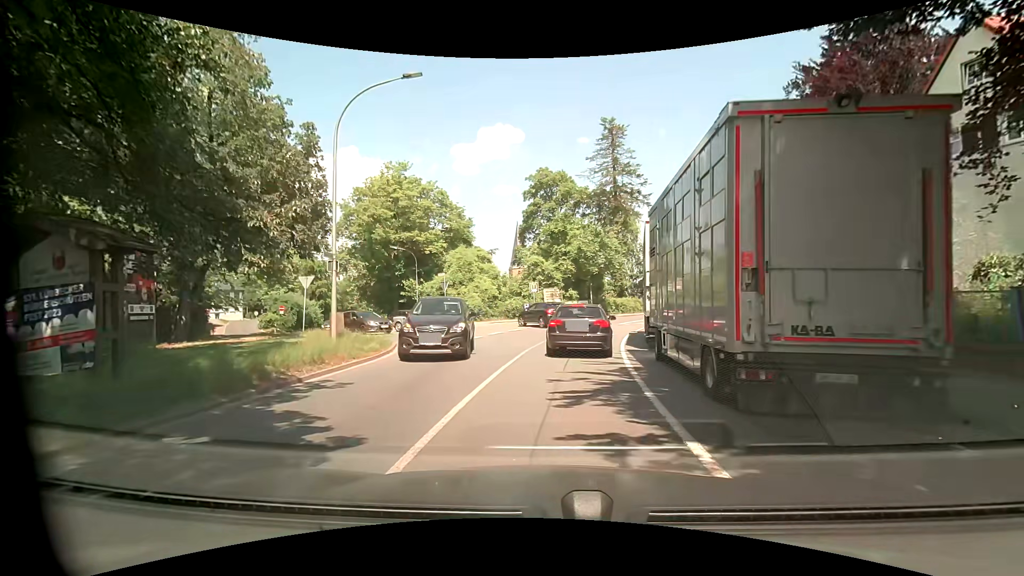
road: primary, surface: asphalt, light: Day
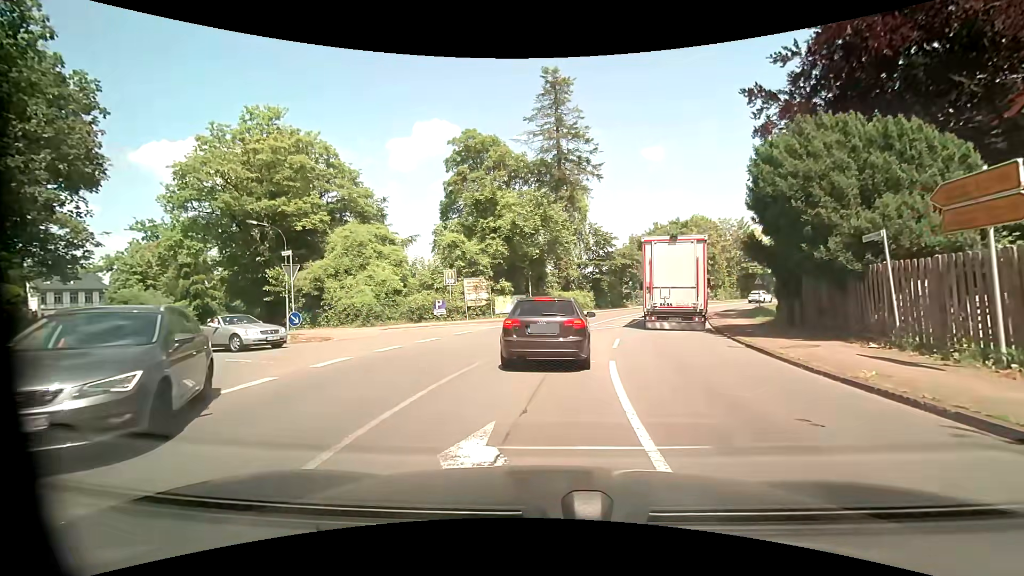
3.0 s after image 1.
(+0.9, +12.8) m; +7°
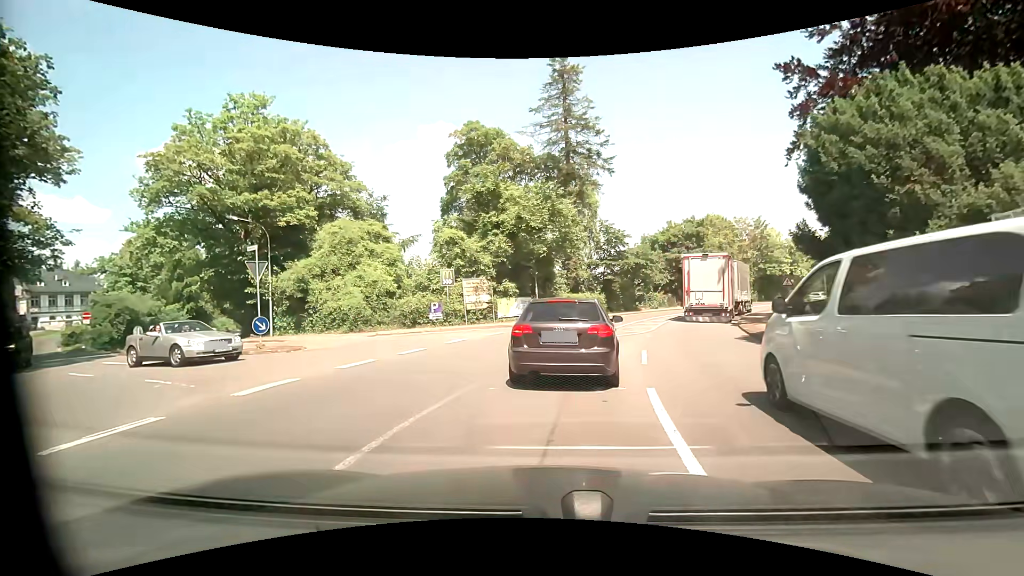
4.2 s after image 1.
(0.0, +3.1) m; -1°
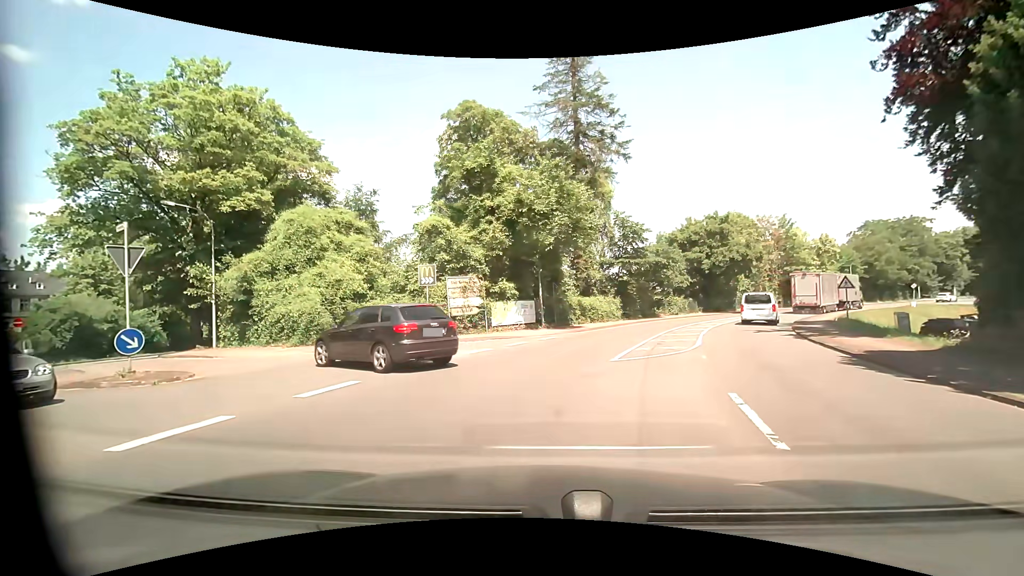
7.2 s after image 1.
(0.0, +6.0) m; 0°
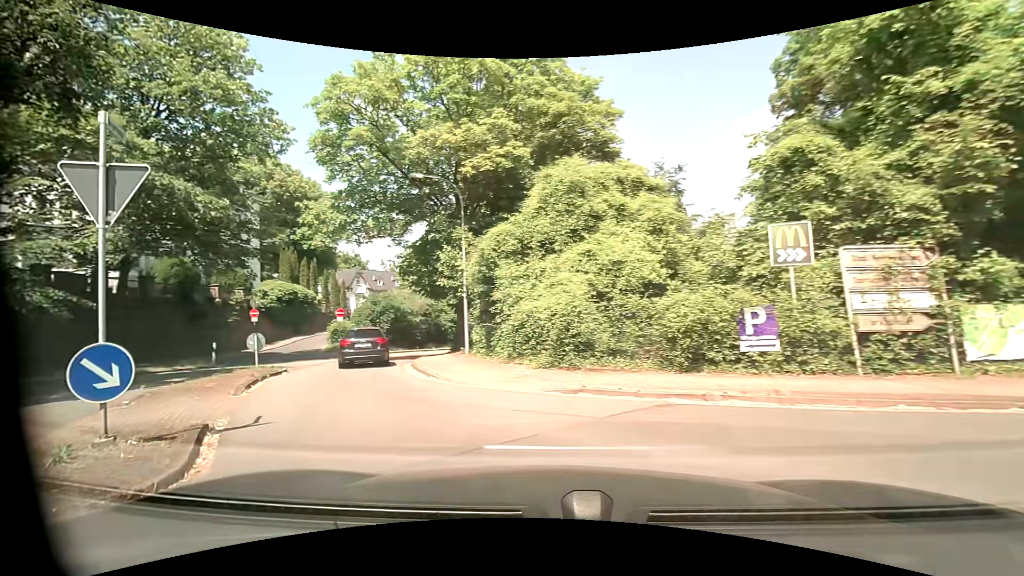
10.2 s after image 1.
(-2.3, +10.3) m; -37°
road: unclassified
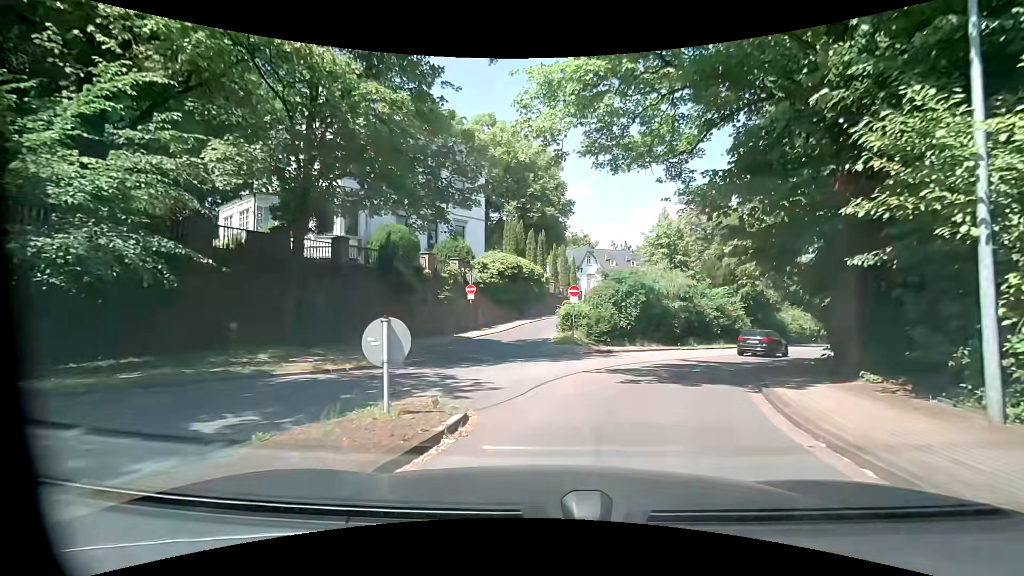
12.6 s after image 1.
(-4.0, +11.6) m; -24°
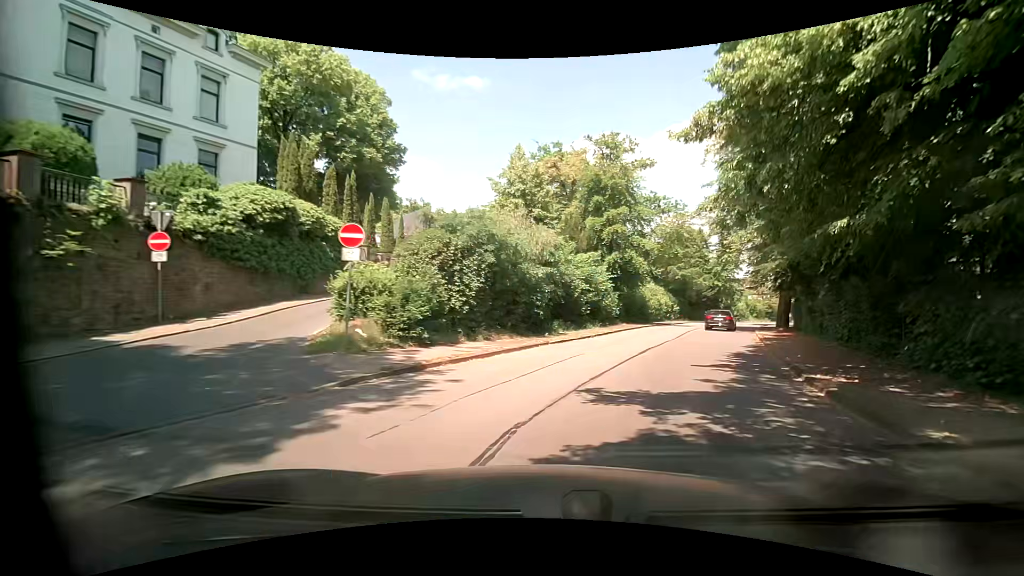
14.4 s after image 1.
(+1.9, +14.0) m; +16°
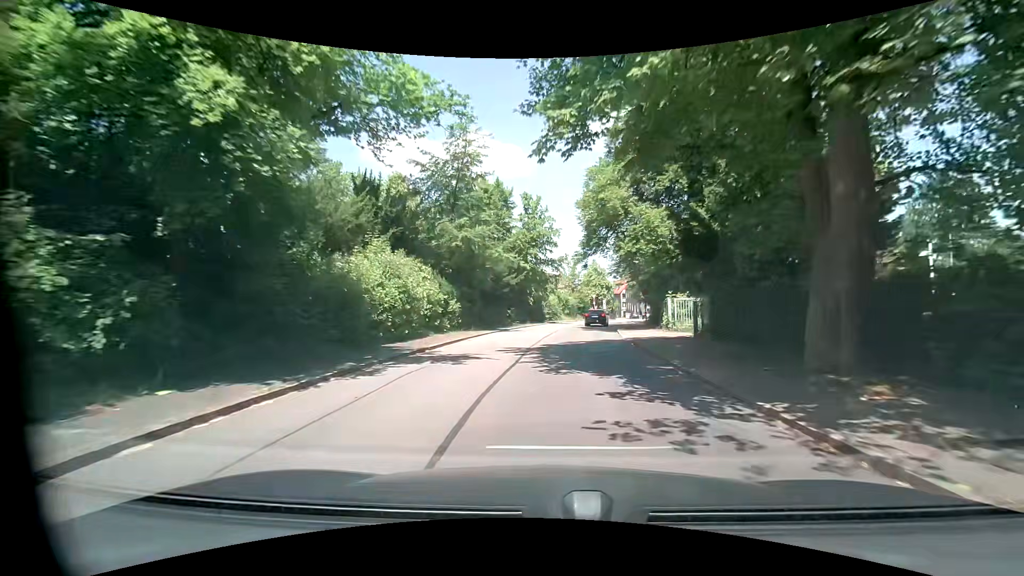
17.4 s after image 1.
(+9.1, +29.7) m; +23°
(0, +10) (+1, +20) (+1, +30) (+3, +40) (+4, +50) (+6, +59) (+9, +69) (+12, +79) (+15, +88) (+18, +98) m
